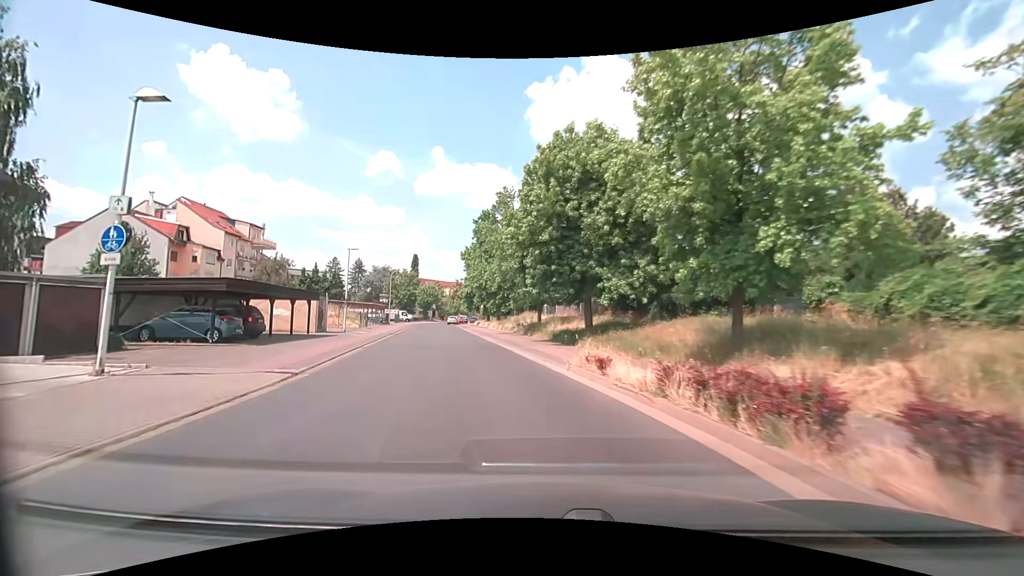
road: tertiary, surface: asphalt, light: Day
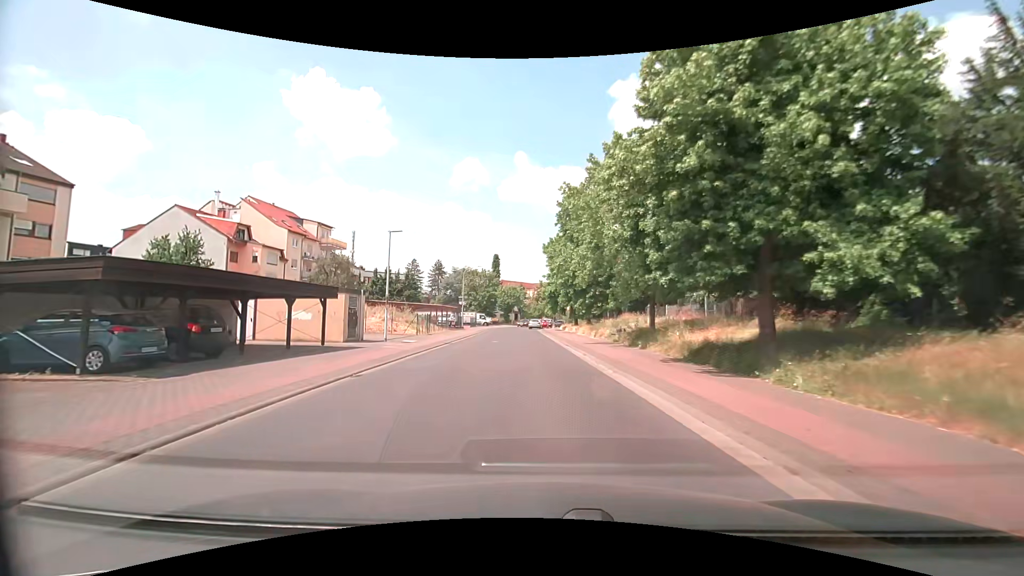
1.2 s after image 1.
(-1.0, +10.3) m; -10°
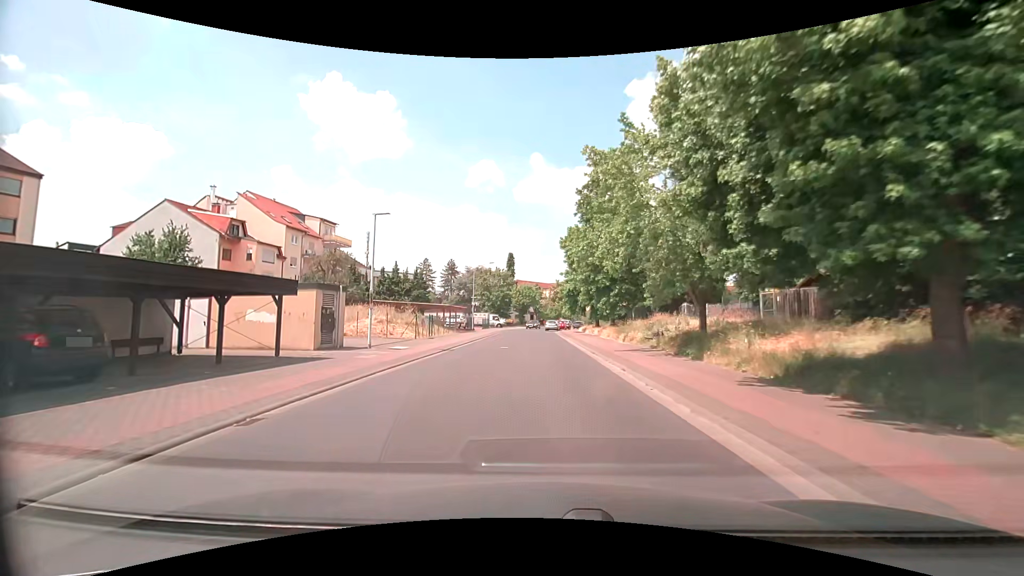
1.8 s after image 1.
(-0.2, +5.2) m; -2°
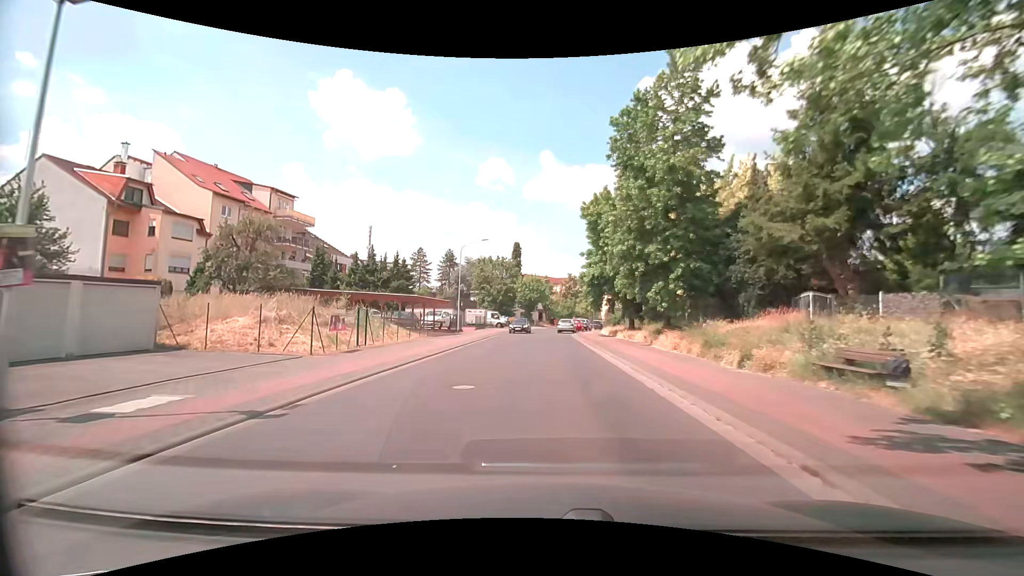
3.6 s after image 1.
(-0.5, +15.9) m; -2°
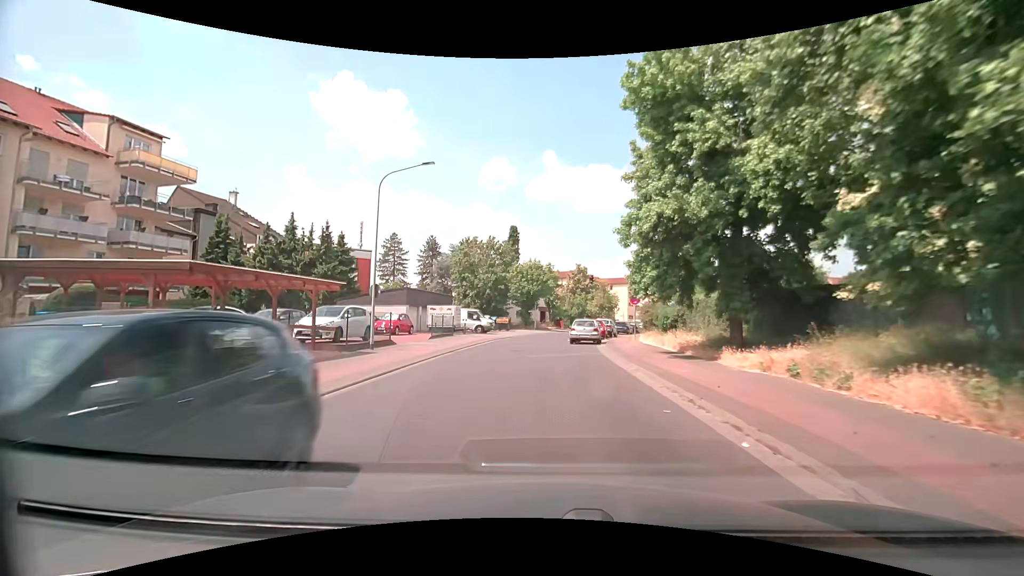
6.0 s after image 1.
(0.0, +21.4) m; 0°
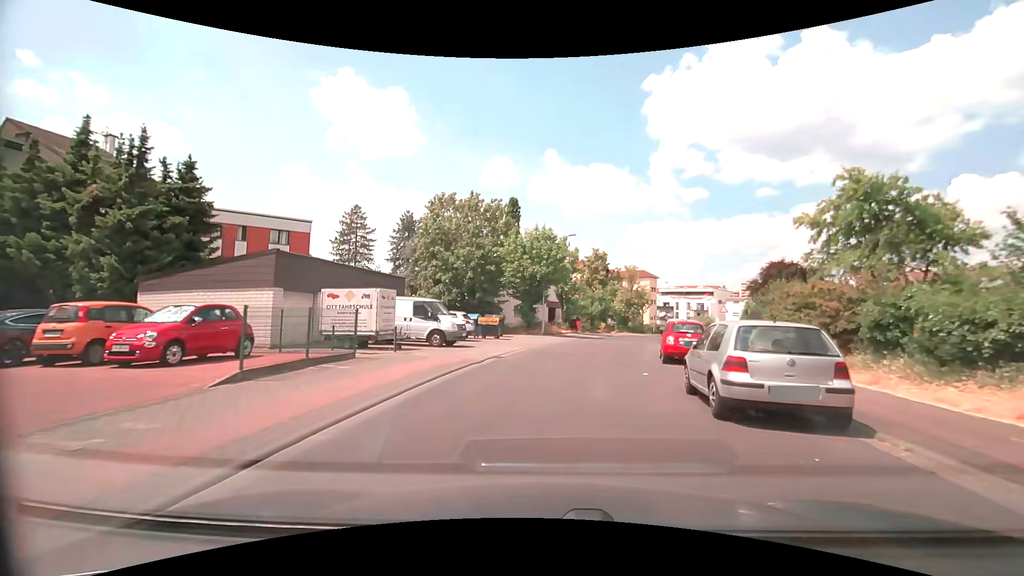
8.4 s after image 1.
(-1.0, +21.4) m; 0°
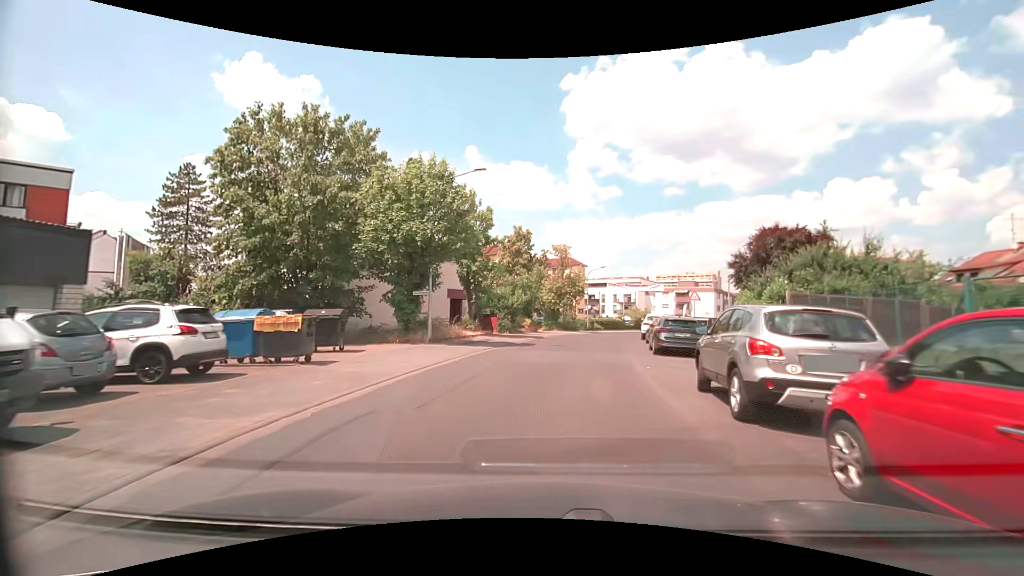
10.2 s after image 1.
(+1.4, +16.1) m; +9°
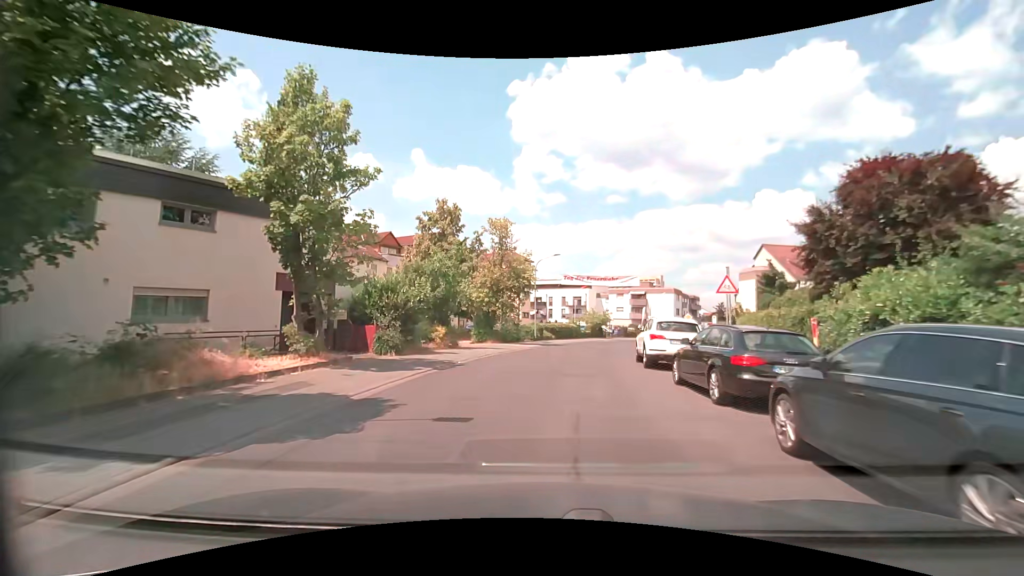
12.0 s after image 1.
(+0.9, +16.0) m; +7°
(0, +10) (+1, +20) (+3, +30) (+6, +39) (+9, +49) (+12, +58) (+16, +67) (+21, +76) (+25, +85) (+30, +94) m
